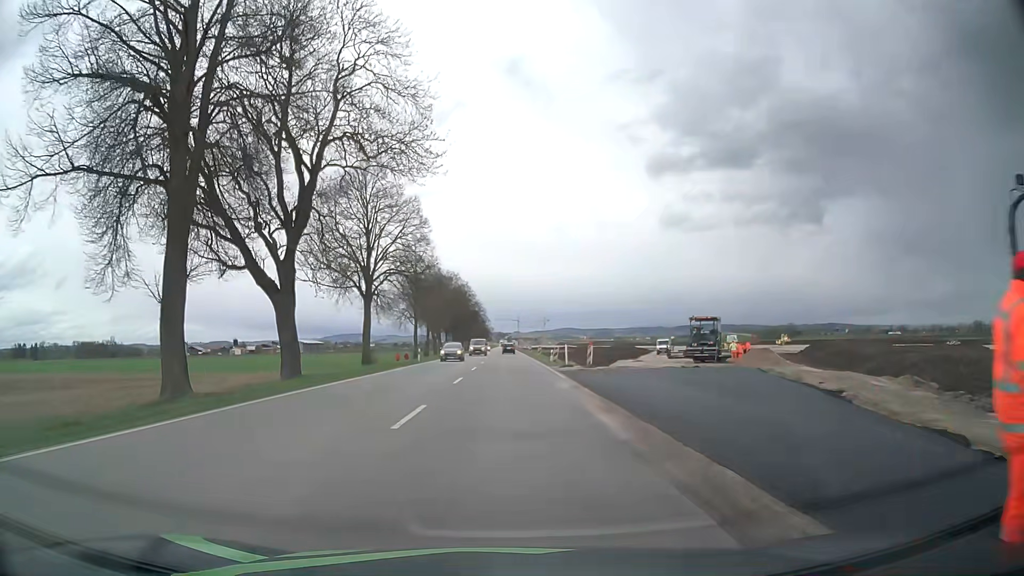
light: Day
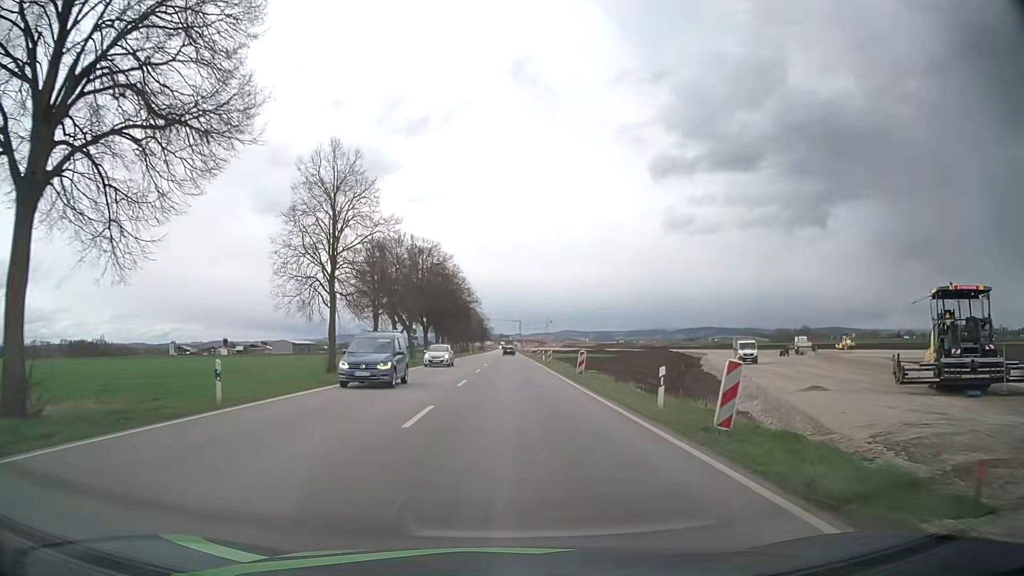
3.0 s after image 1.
(0.0, +35.9) m; 0°
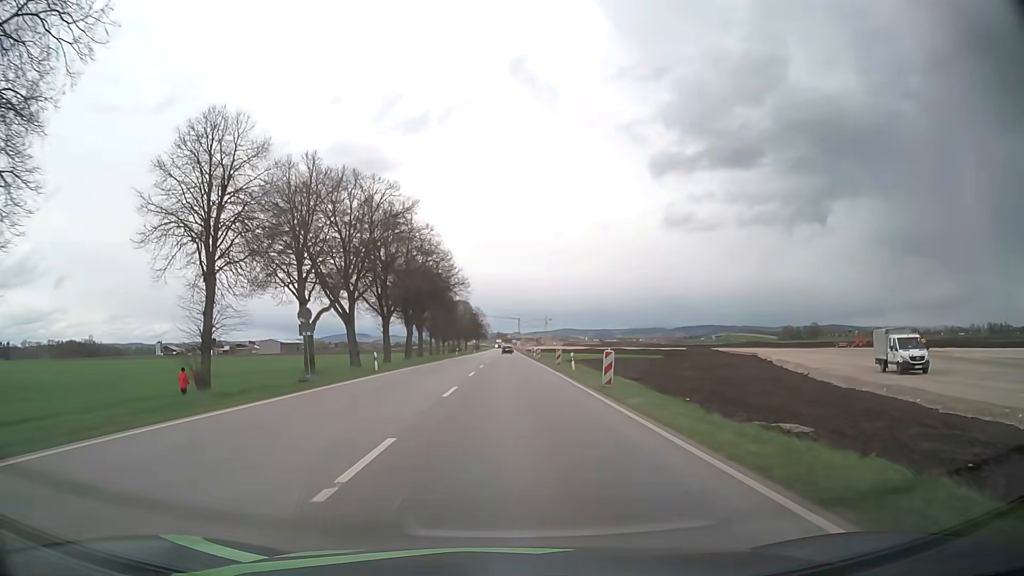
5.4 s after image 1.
(+0.2, +29.5) m; 0°
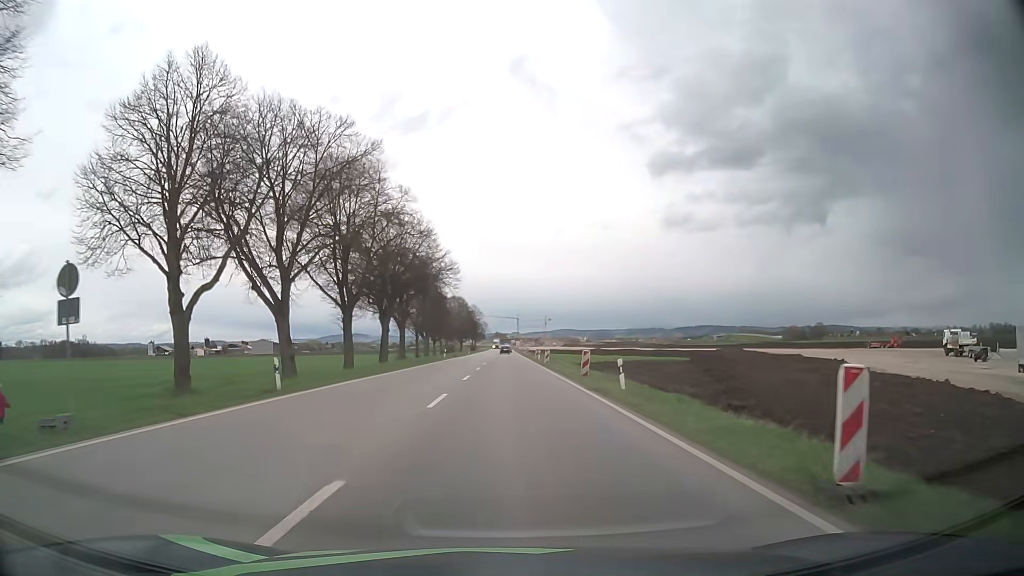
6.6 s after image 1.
(0.0, +15.0) m; 0°
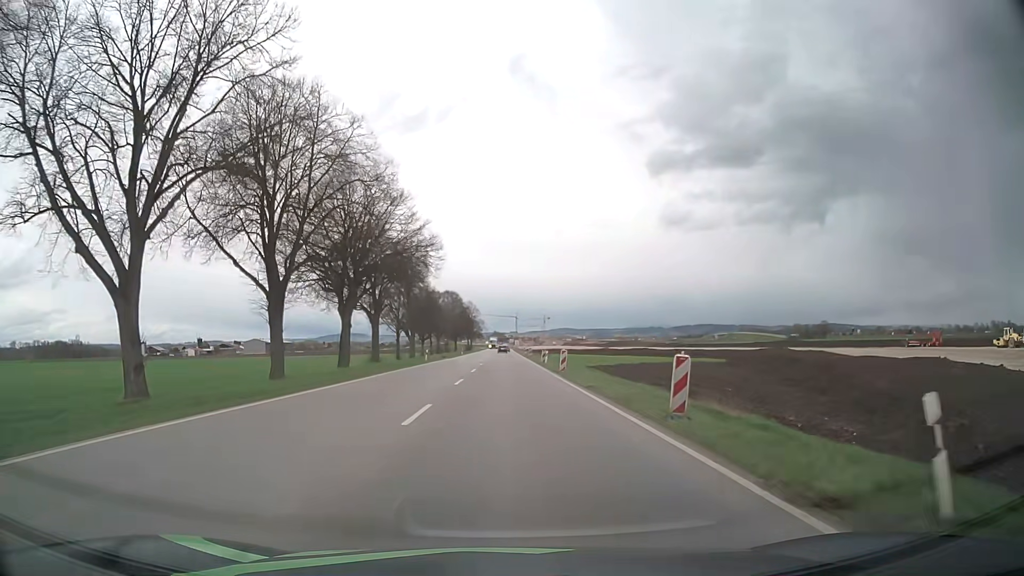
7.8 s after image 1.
(0.0, +15.1) m; 0°
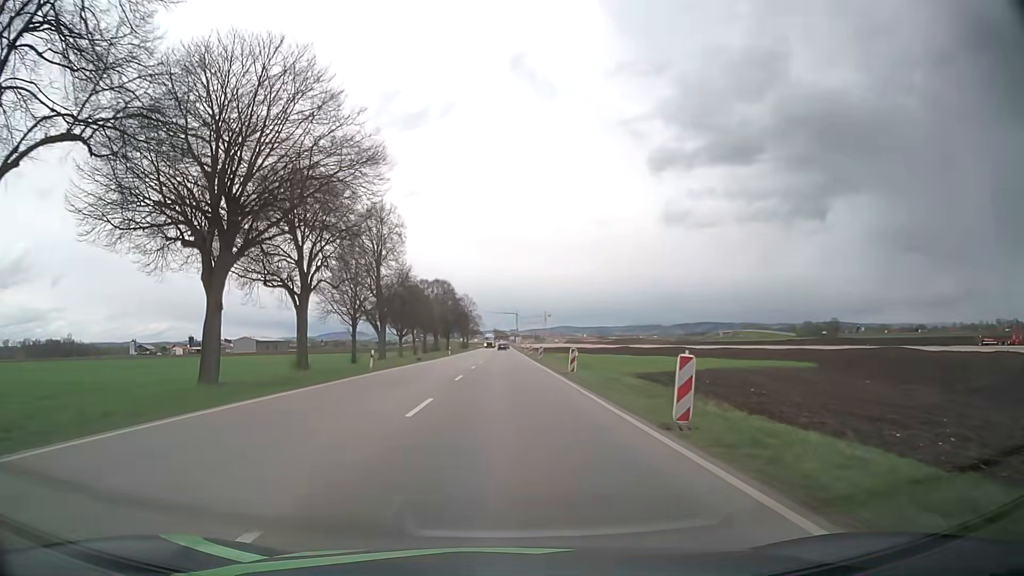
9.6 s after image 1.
(0.0, +22.9) m; 0°
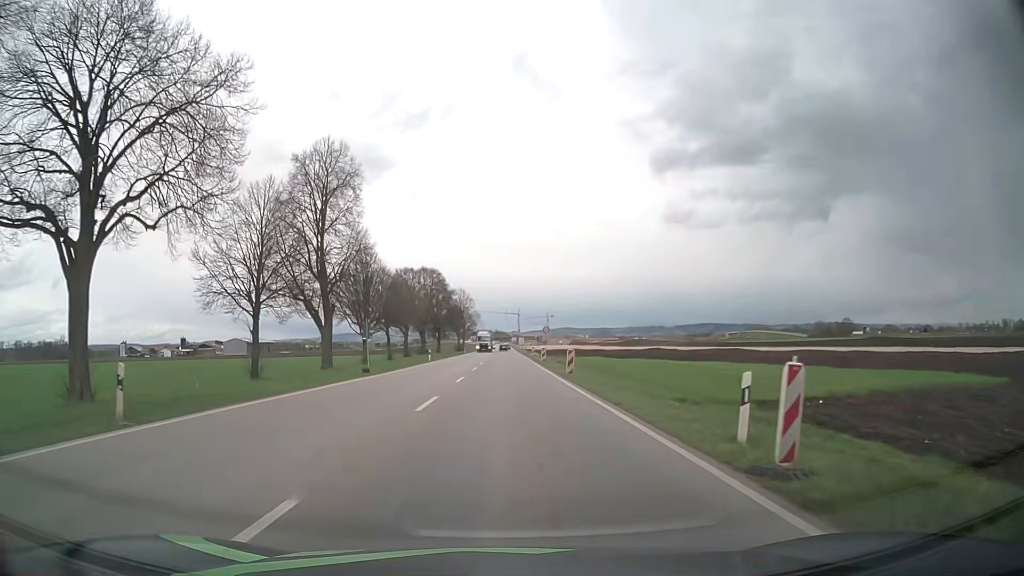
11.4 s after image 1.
(0.0, +22.8) m; 0°
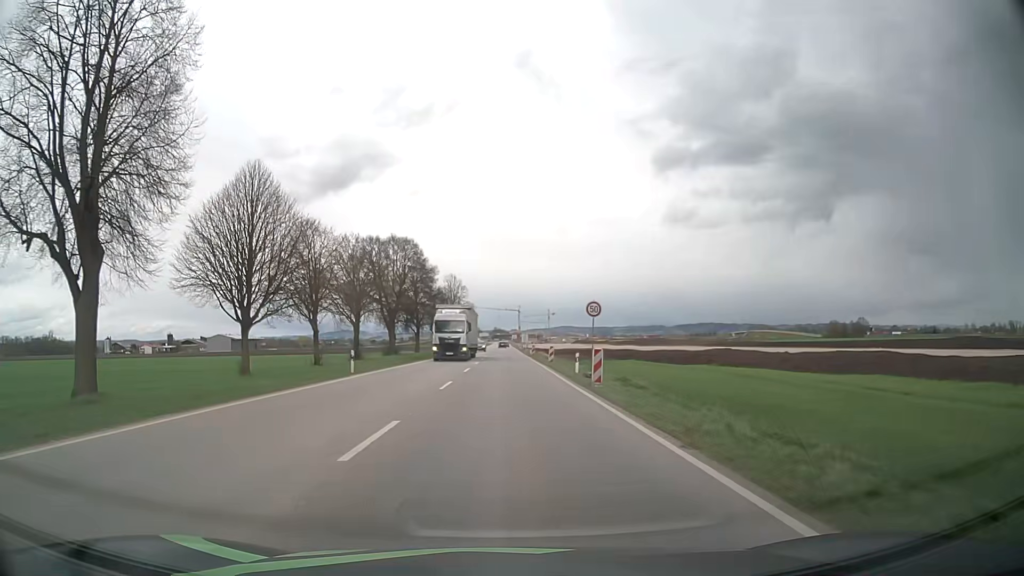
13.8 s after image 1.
(0.0, +30.1) m; 0°
(0, +10) (0, +20) (0, +30) (0, +40) (0, +50) (0, +60) (0, +70) (0, +80) (0, +90) (0, +100) m
